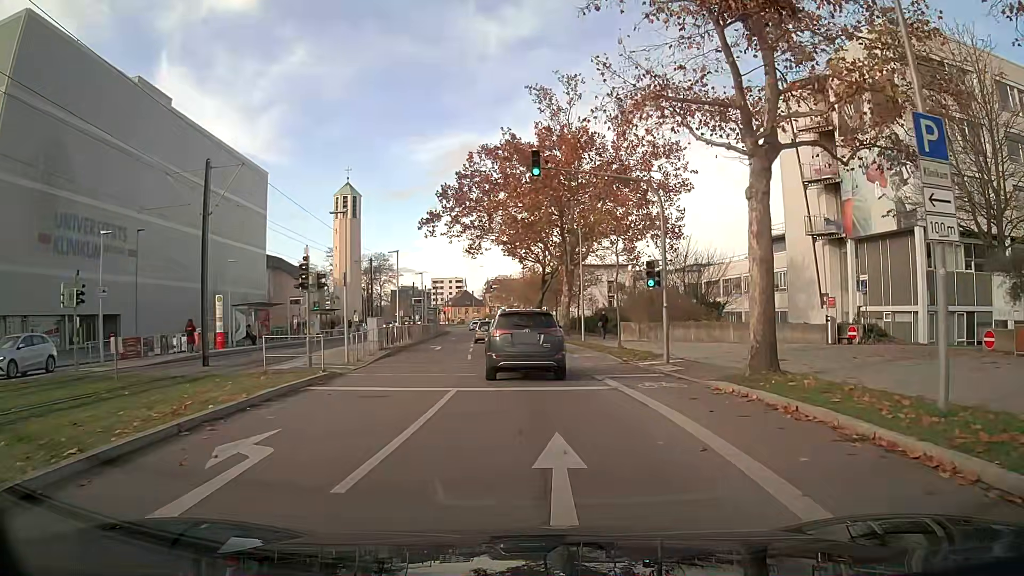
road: secondary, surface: asphalt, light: Day
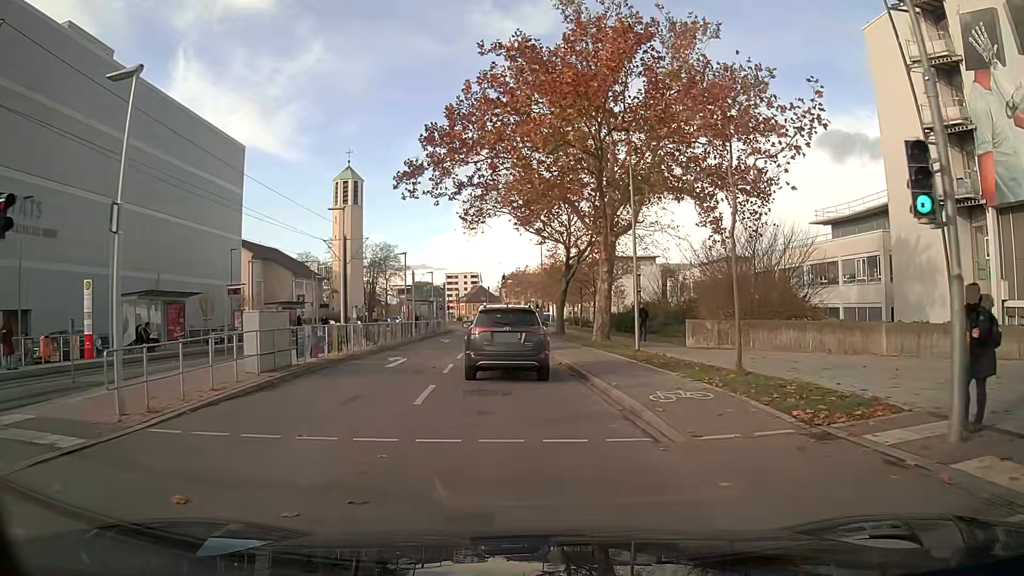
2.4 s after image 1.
(-0.3, +14.4) m; -2°
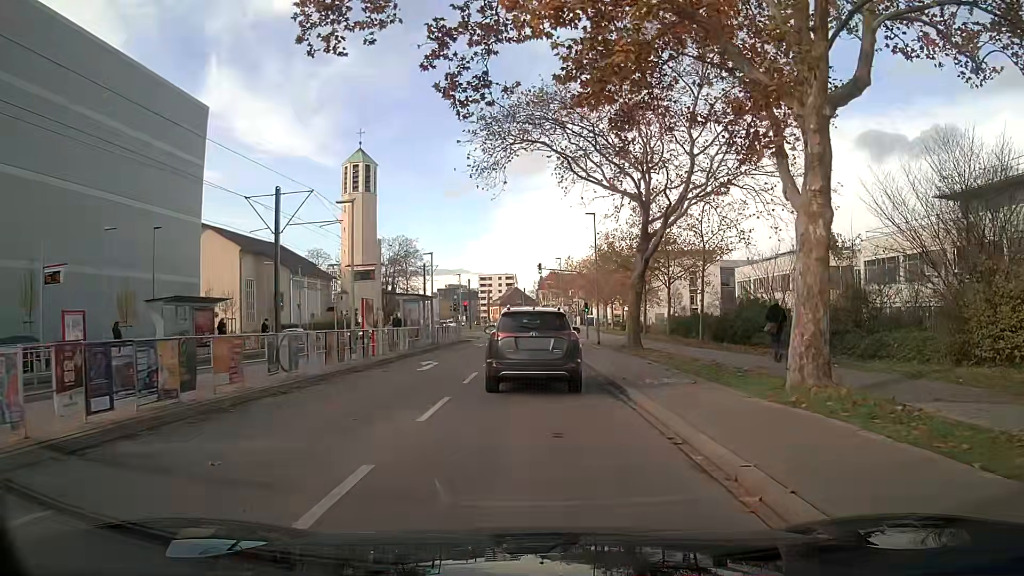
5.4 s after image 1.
(-0.6, +19.7) m; -2°
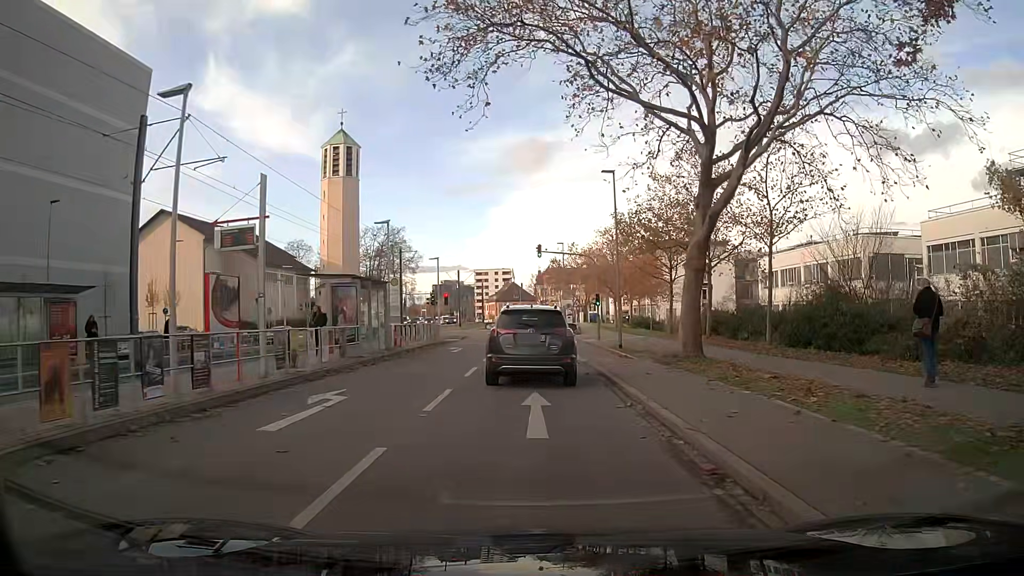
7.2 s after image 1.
(+0.1, +11.3) m; 0°
